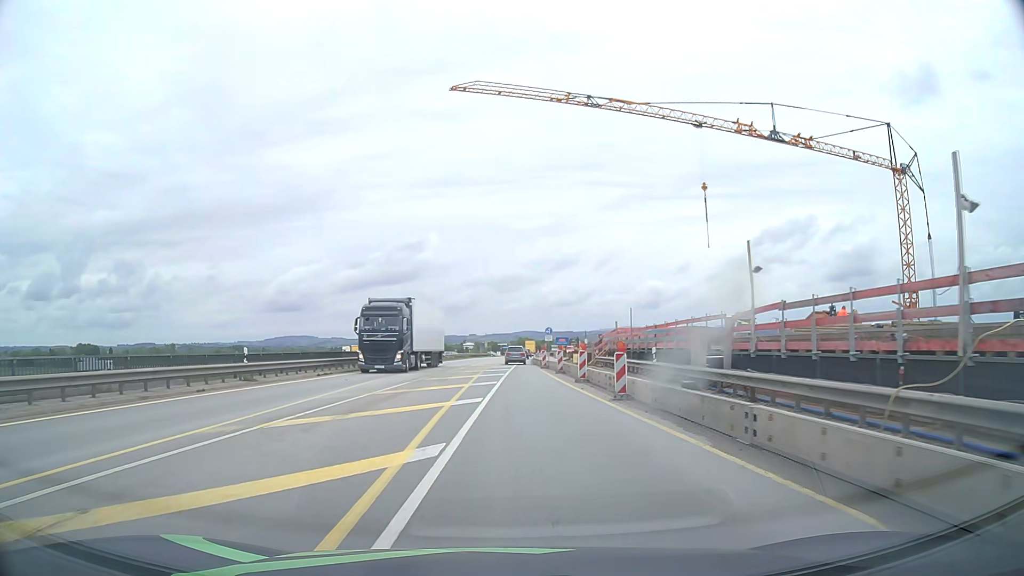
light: Day
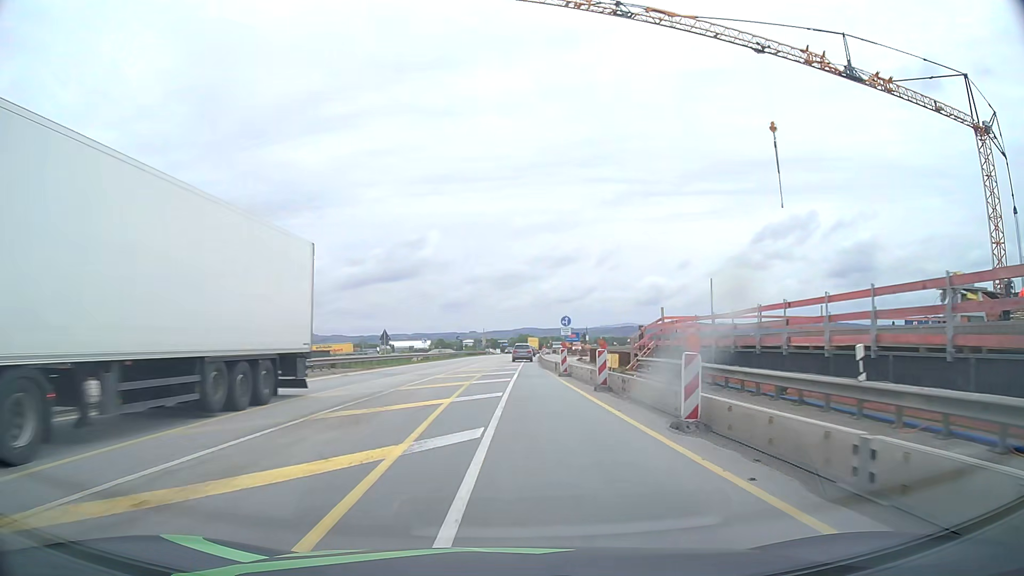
(0.0, +15.3) m; 0°
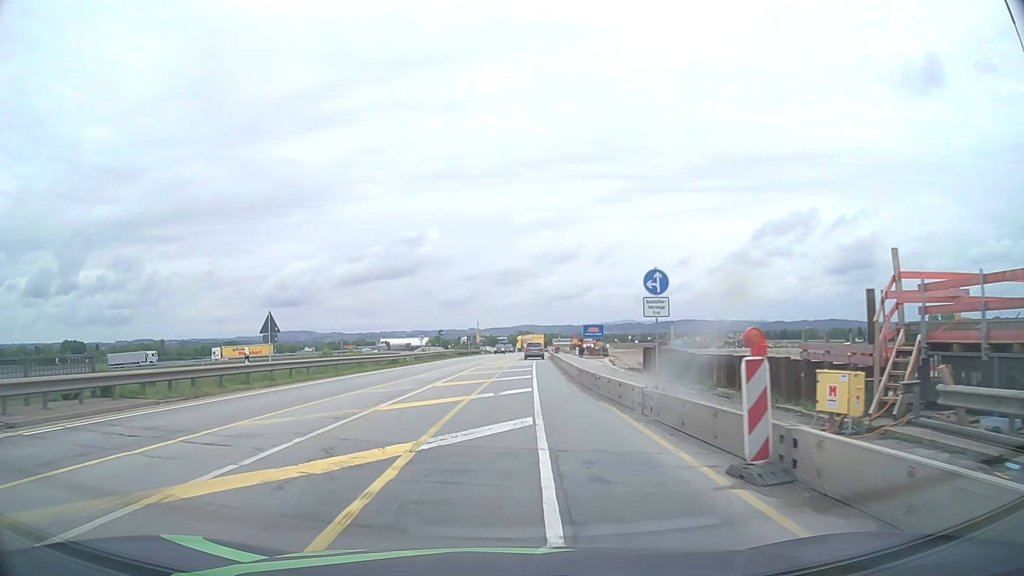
(-0.1, +23.0) m; 0°
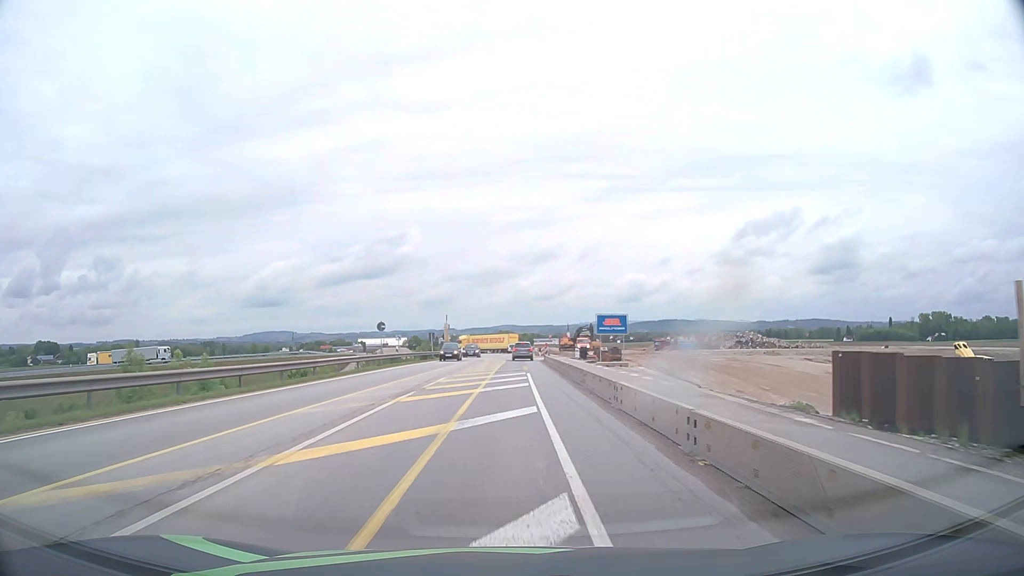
(+0.3, +23.0) m; +2°
(0, +10) (0, +20) (0, +30) (0, +40) (0, +50) (0, +60) (0, +70) (0, +80) (0, +90) (0, +100) m
